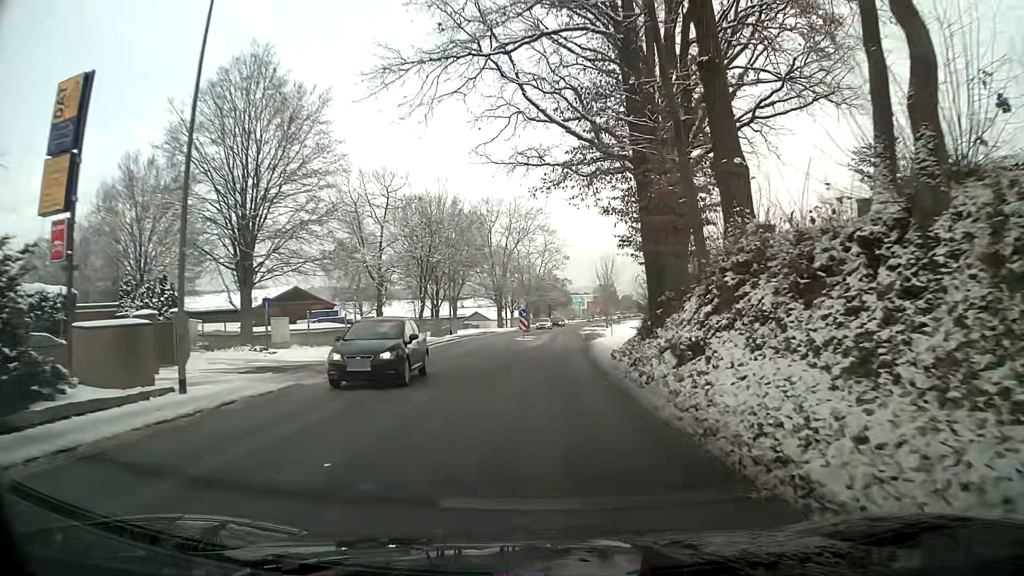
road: tertiary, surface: asphalt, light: Day
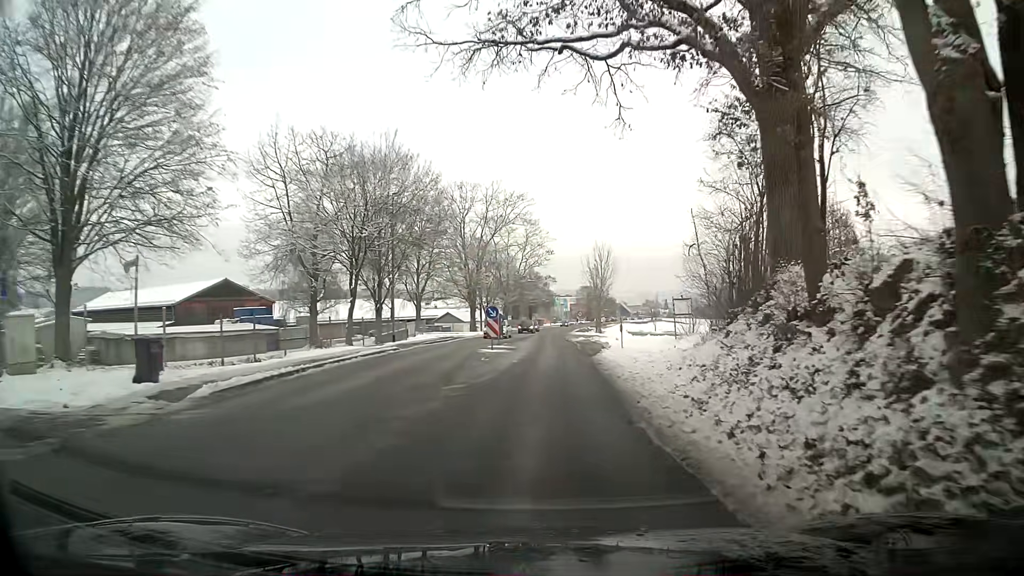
(+0.3, +14.5) m; +2°
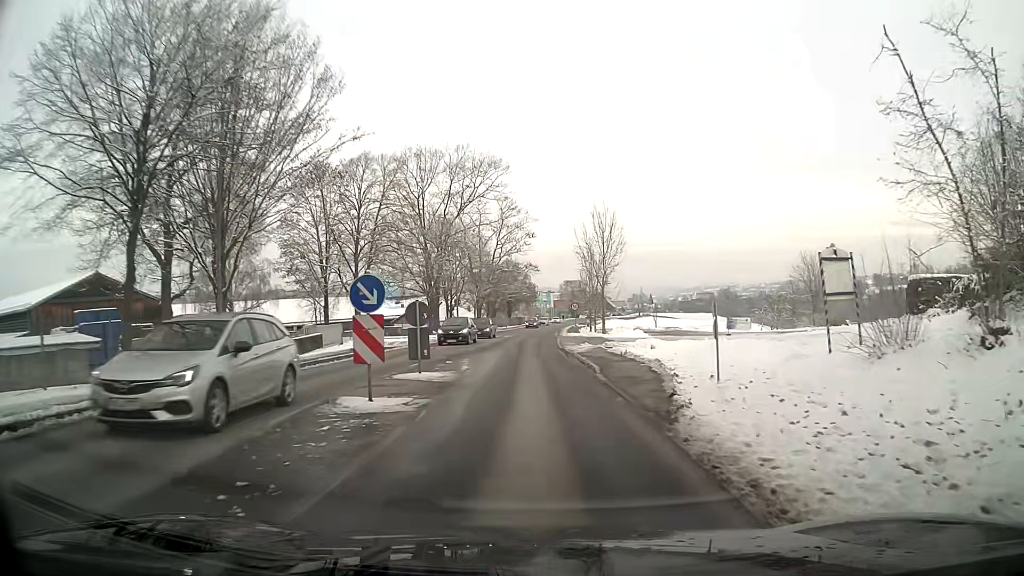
(+0.1, +19.4) m; 0°
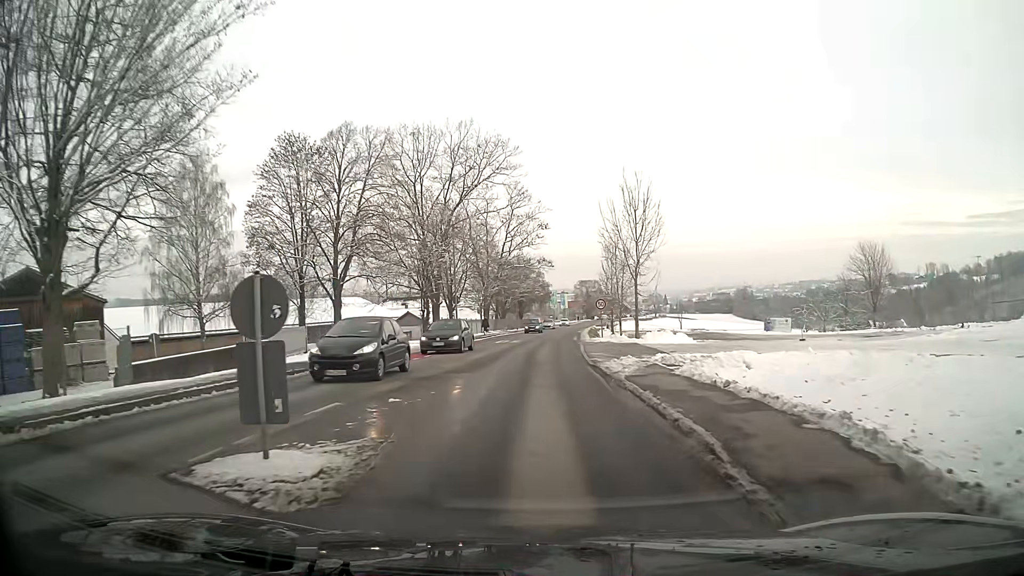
(-0.1, +9.9) m; -1°
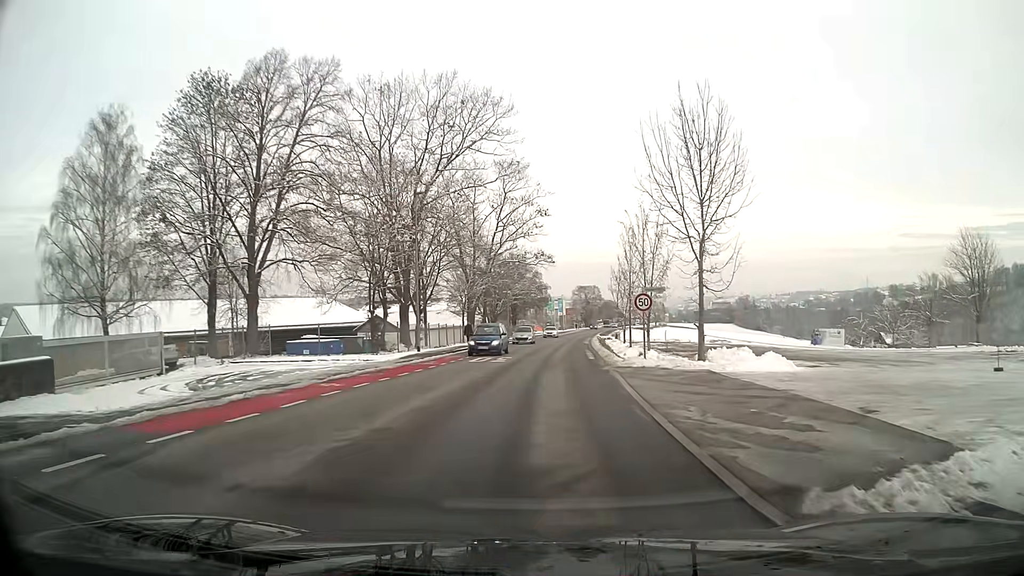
(0.0, +15.1) m; +1°
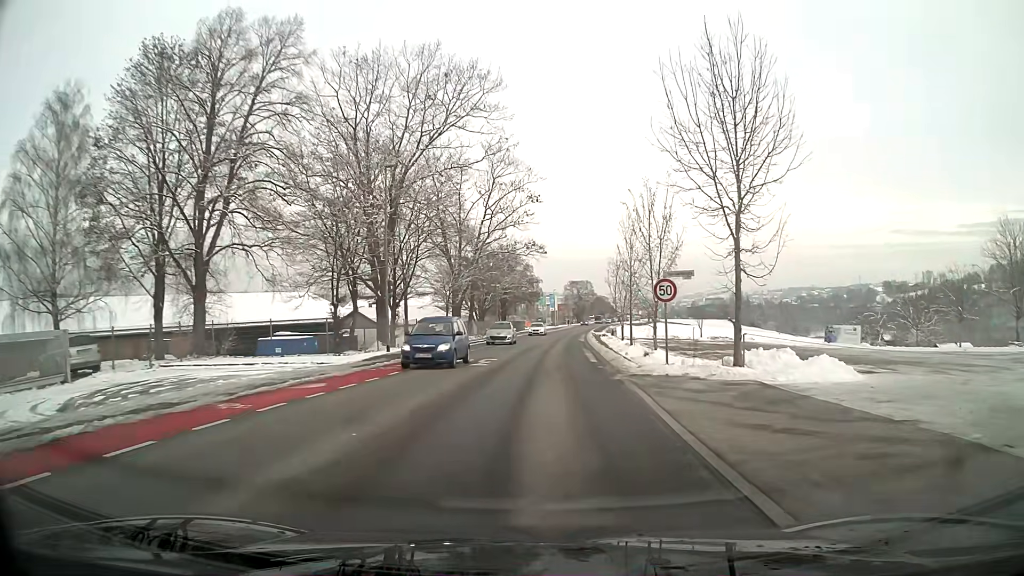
(0.0, +5.1) m; +1°
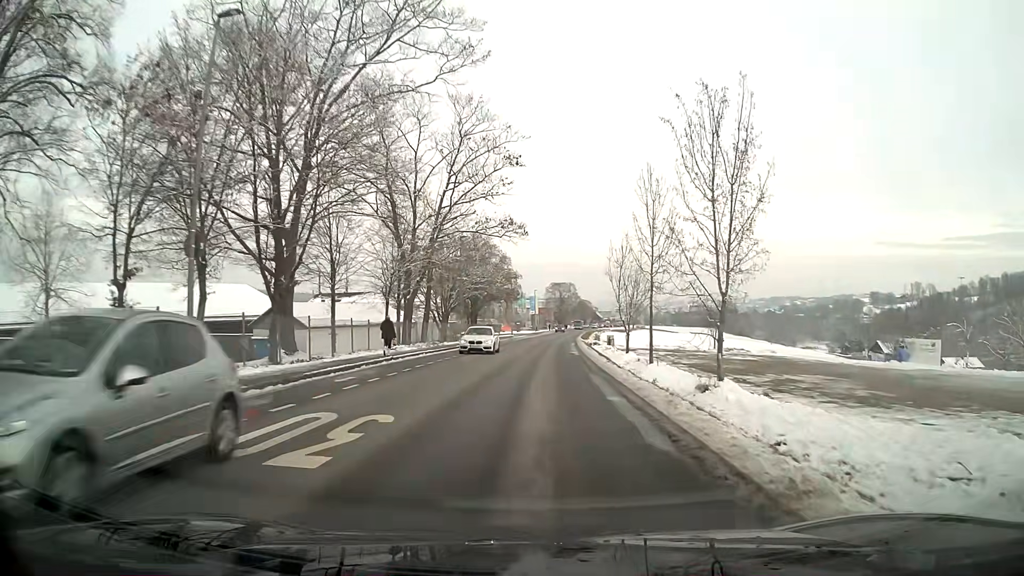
(+0.2, +15.8) m; +2°
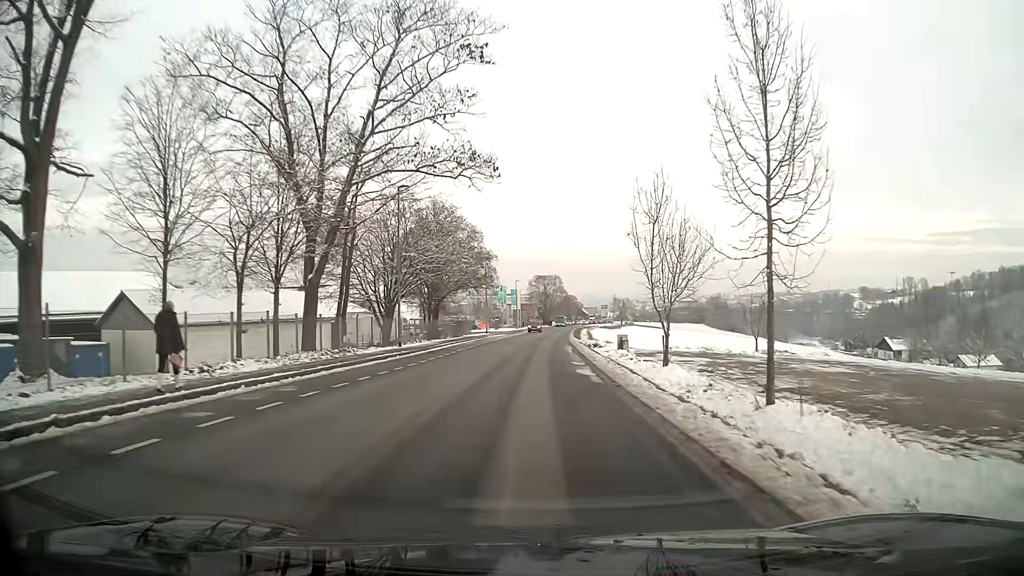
(+0.3, +18.6) m; +2°
(0, +10) (0, +20) (0, +30) (+1, +40) (+1, +50) (+1, +60) (+2, +70) (+2, +80) (+3, +90) (+3, +100) m
